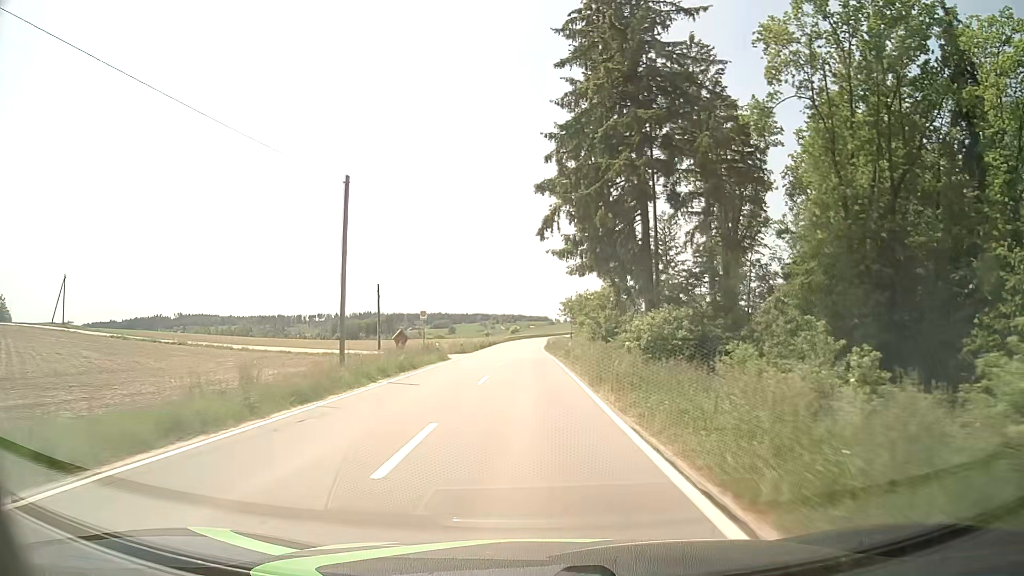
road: tertiary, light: Day
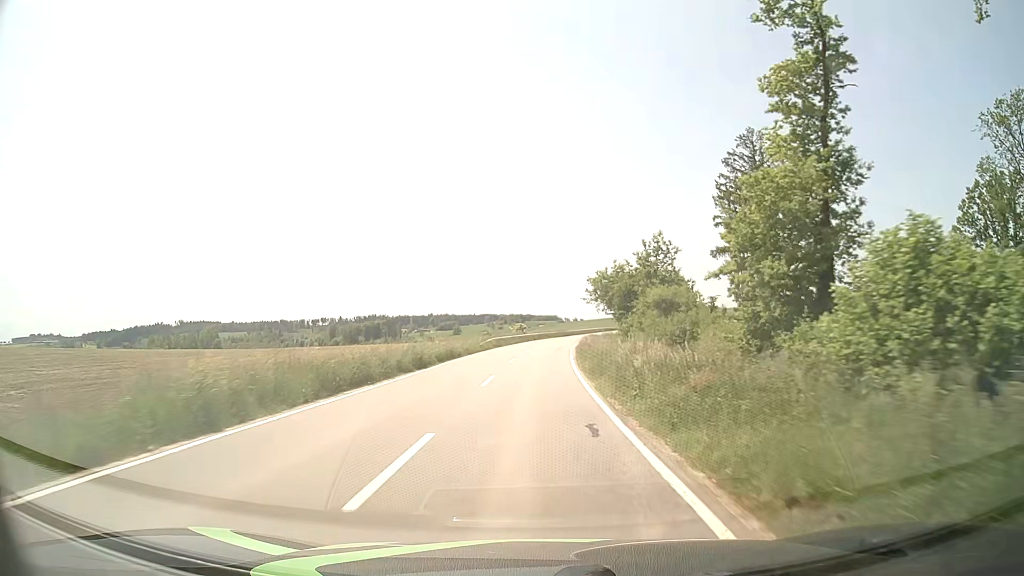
(-0.4, +50.1) m; -1°
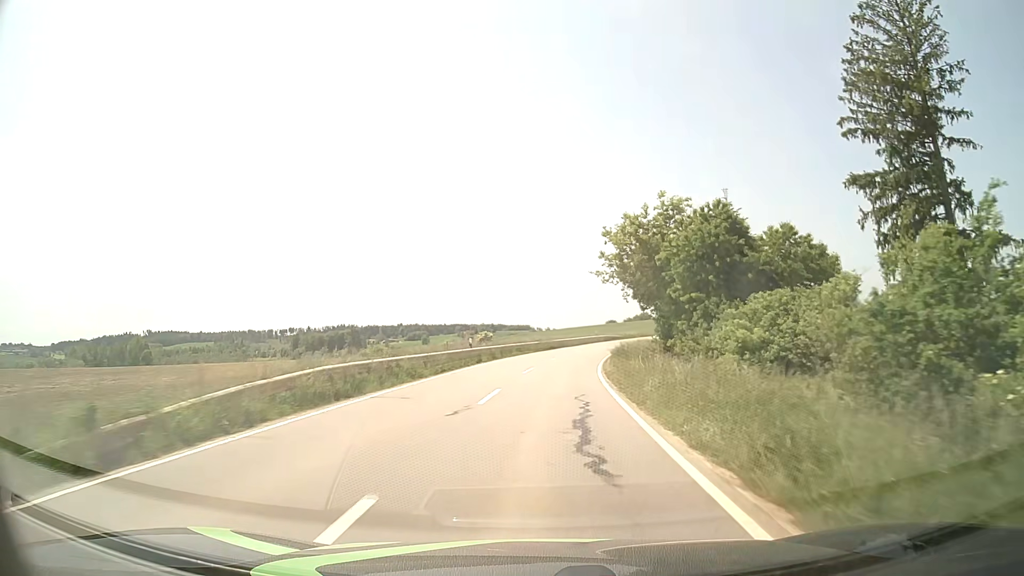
(+0.6, +40.1) m; +2°
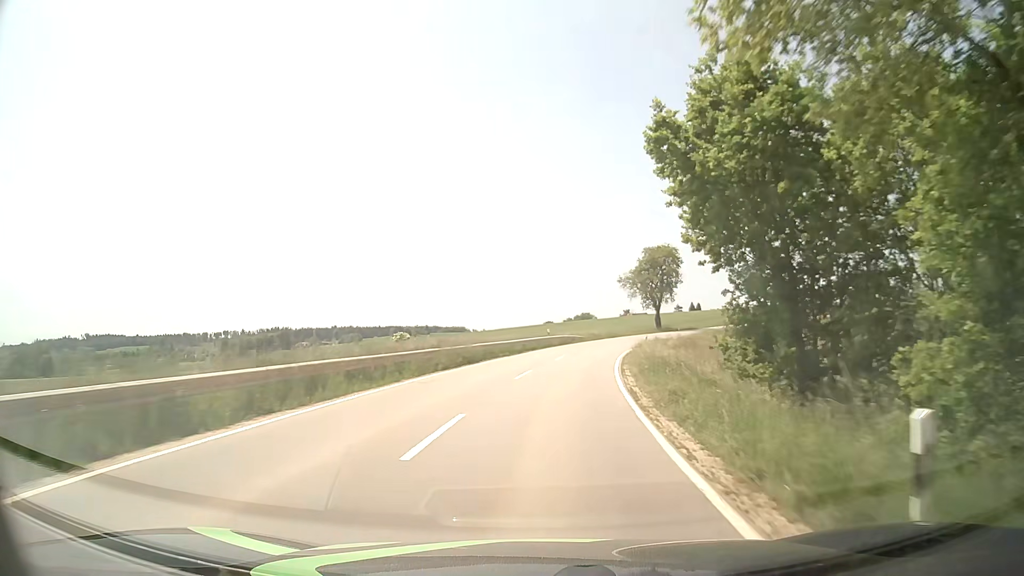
(+1.4, +30.8) m; +5°
(0, +10) (+1, +20) (+2, +30) (+4, +40) (+6, +50) (+9, +59) (+12, +68) (+17, +77) (+22, +86) (+28, +94) m
